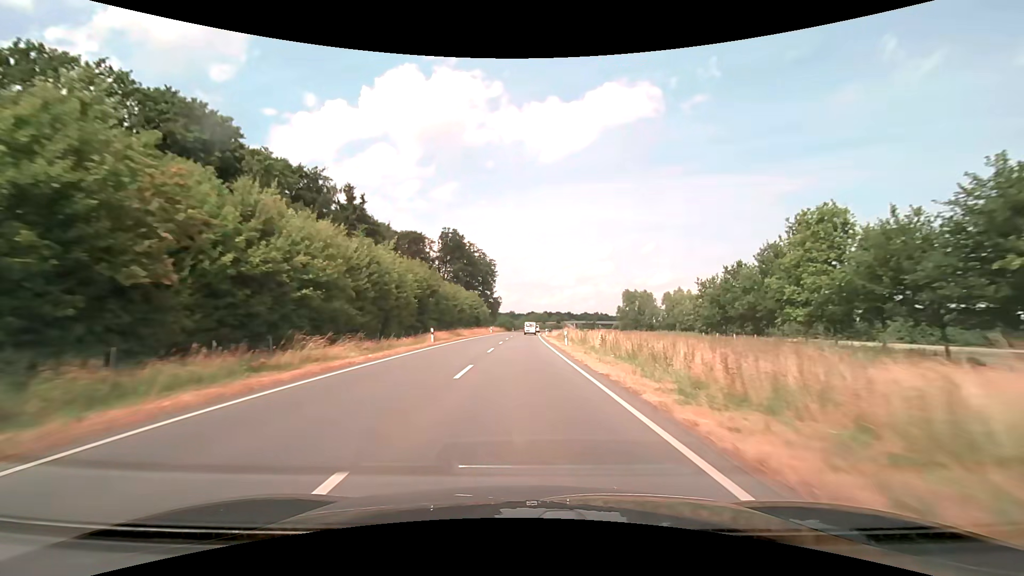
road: secondary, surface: asphalt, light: Day
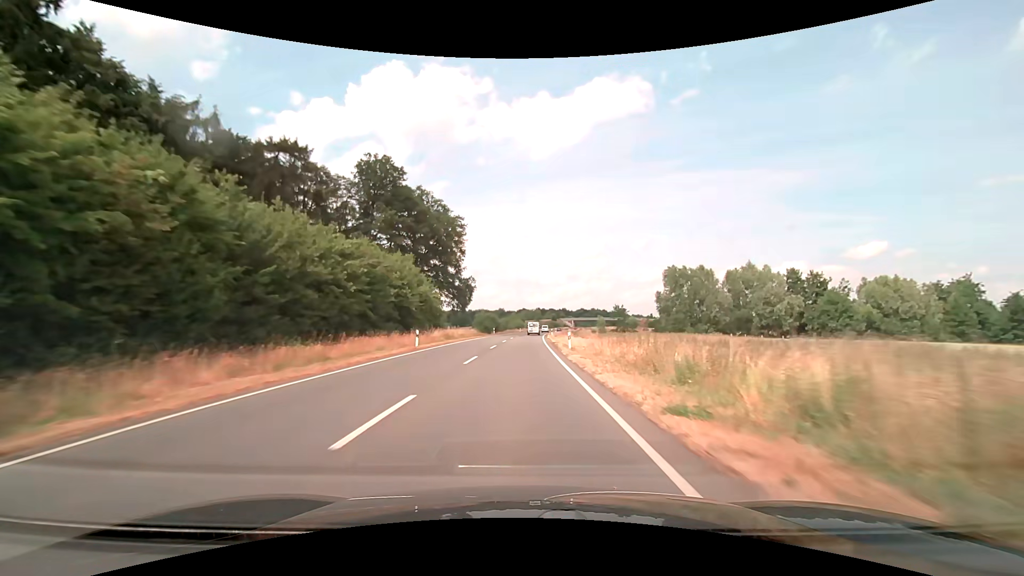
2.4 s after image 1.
(+0.4, +54.4) m; +1°
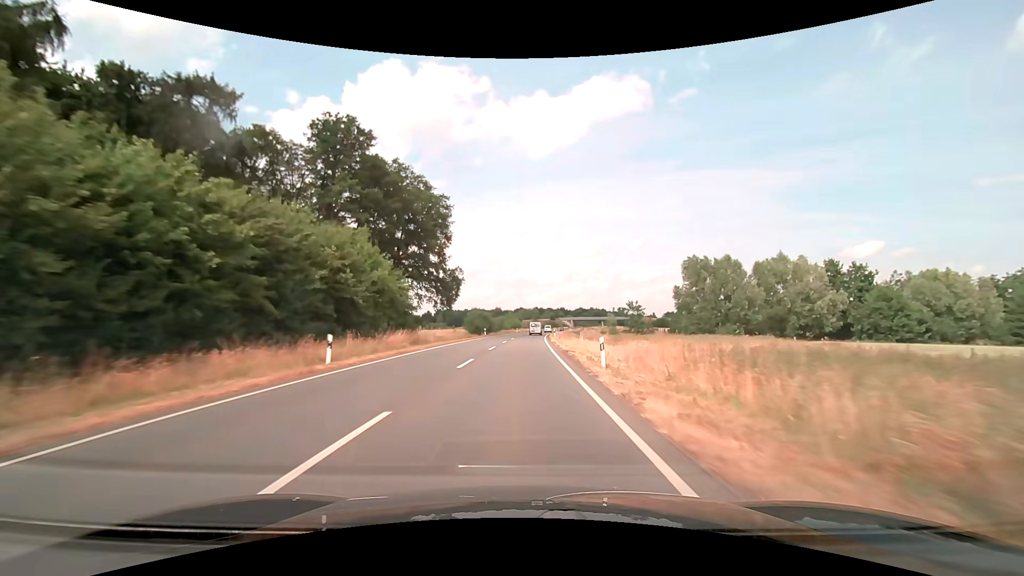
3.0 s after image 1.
(0.0, +13.7) m; 0°
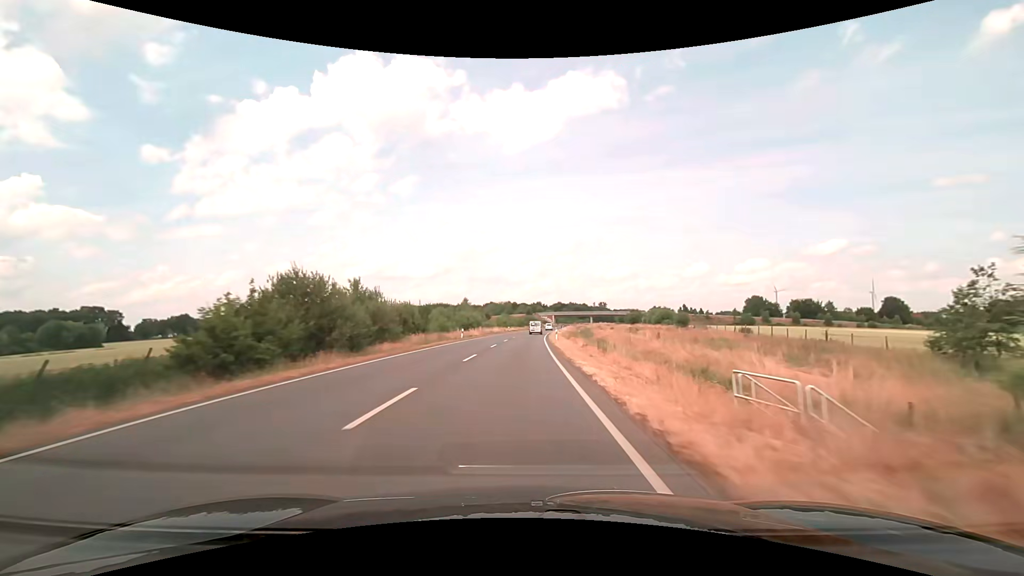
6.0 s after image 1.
(+1.7, +68.3) m; +3°
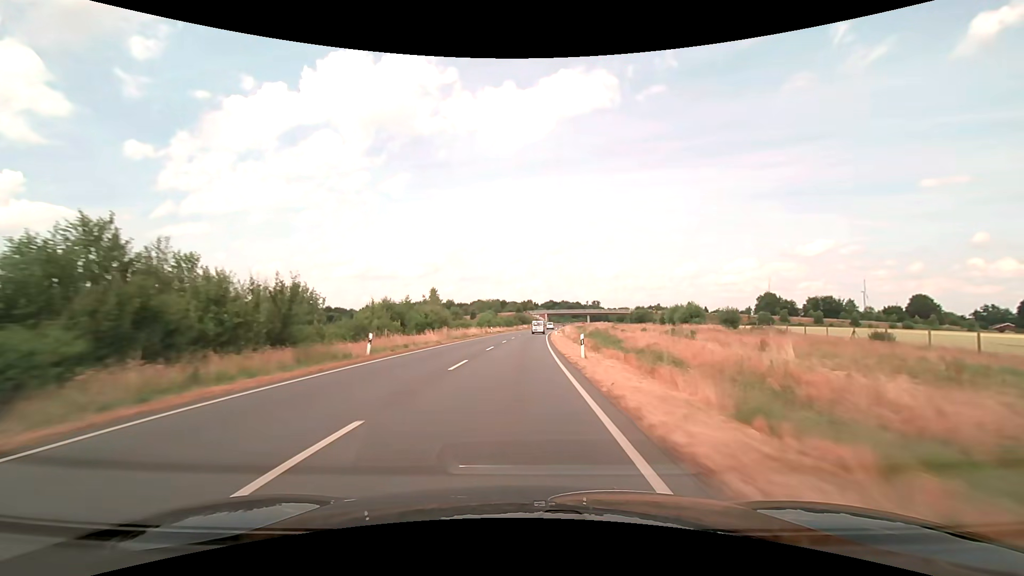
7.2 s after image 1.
(+0.3, +27.3) m; +1°
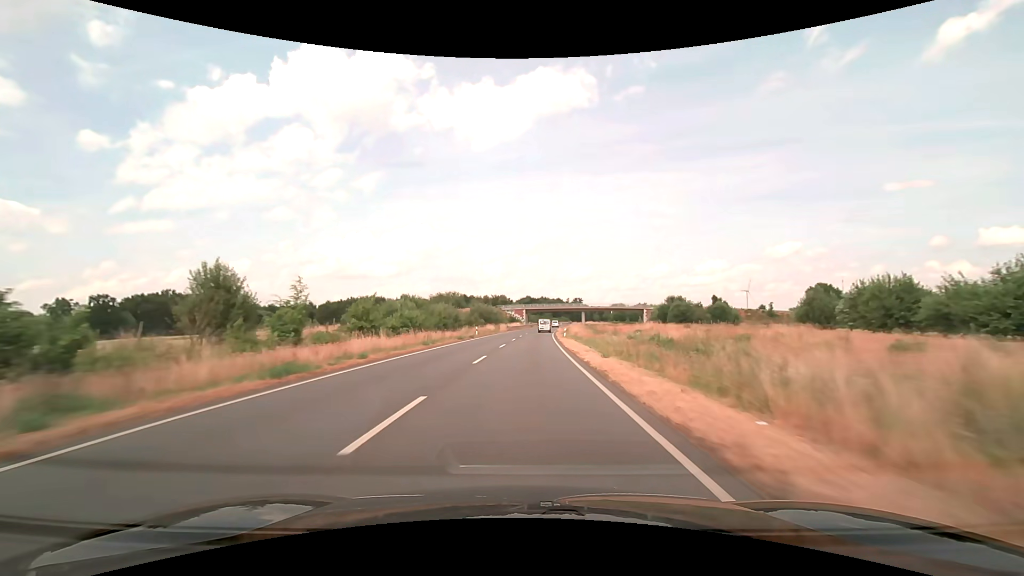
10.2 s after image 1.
(+1.8, +69.0) m; +3°
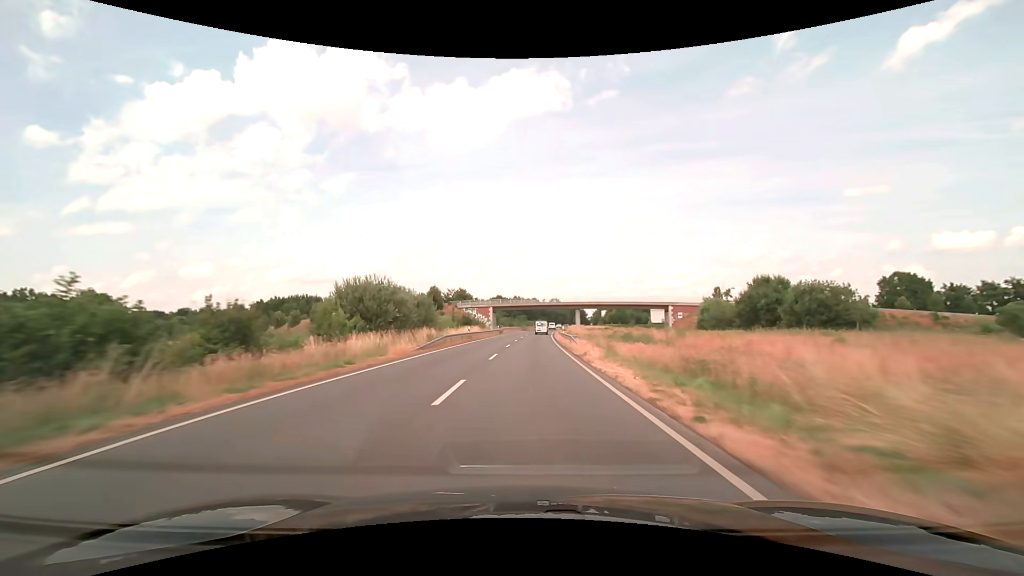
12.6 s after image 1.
(+1.3, +55.9) m; +3°
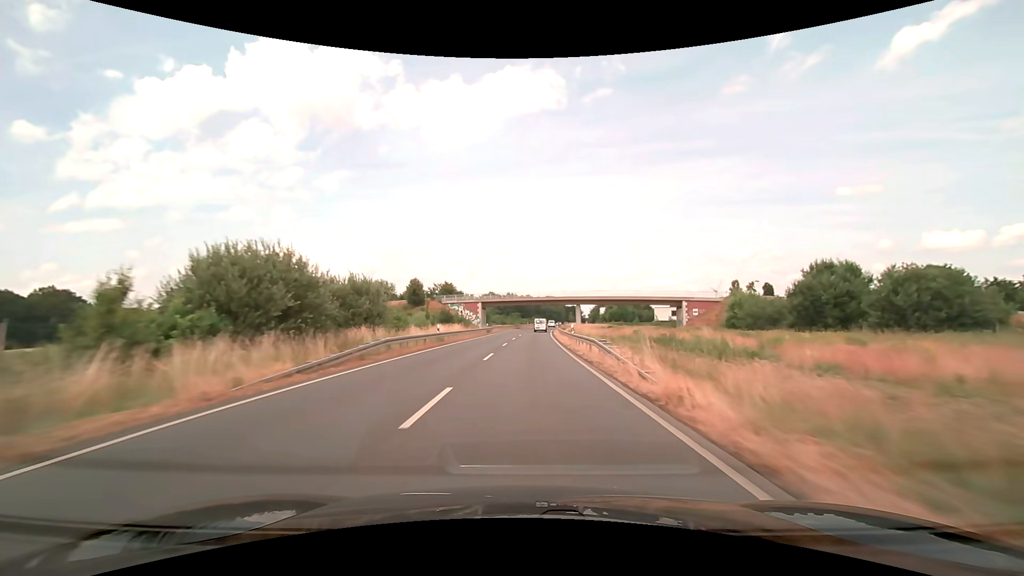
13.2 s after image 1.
(+0.1, +14.0) m; +1°
(0, +10) (0, +20) (0, +30) (+1, +40) (+1, +50) (+2, +60) (+2, +70) (+3, +80) (+3, +90) (+4, +100) m
